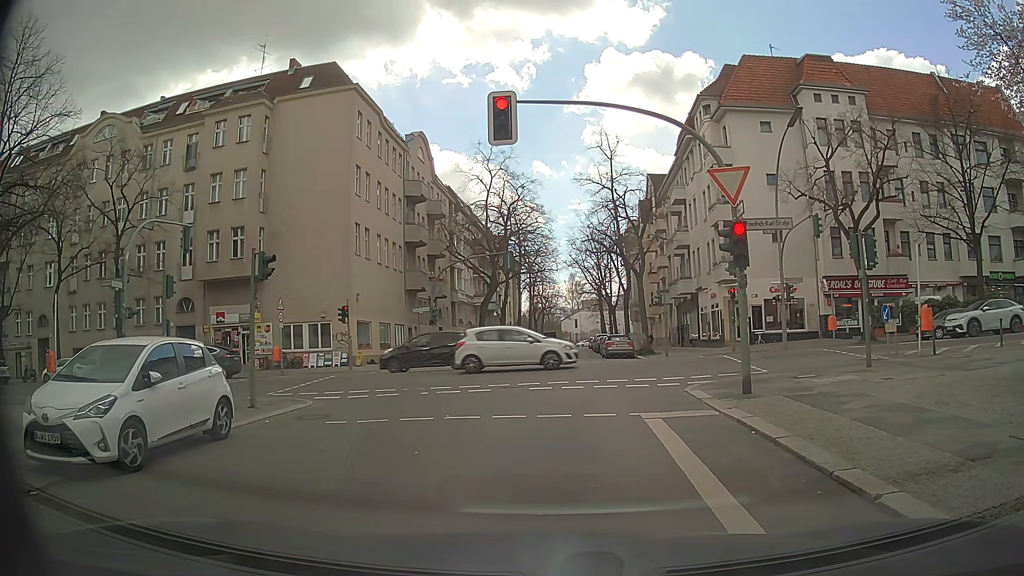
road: residential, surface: sett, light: Day
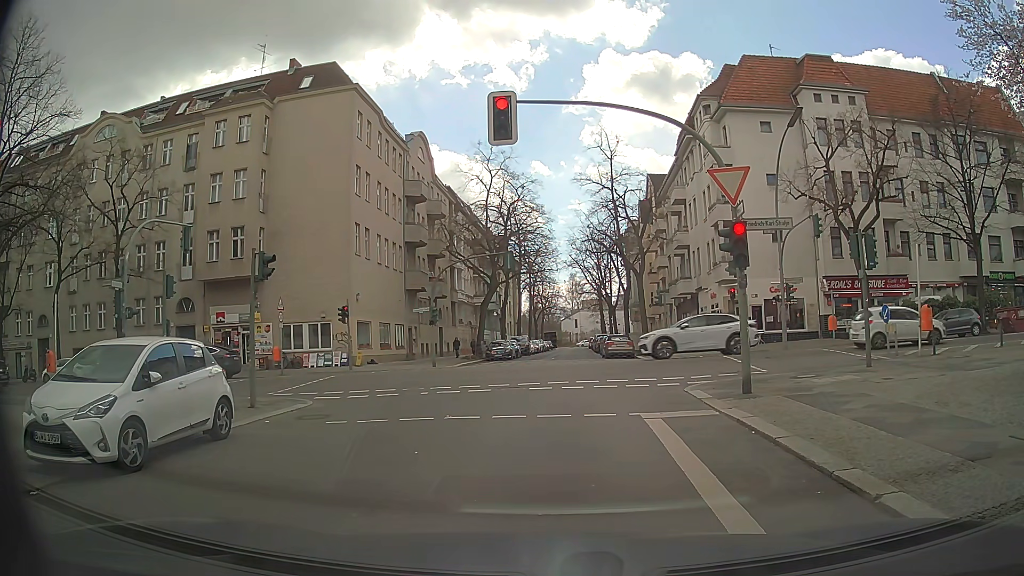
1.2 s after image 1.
(0.0, 0.0) m; 0°
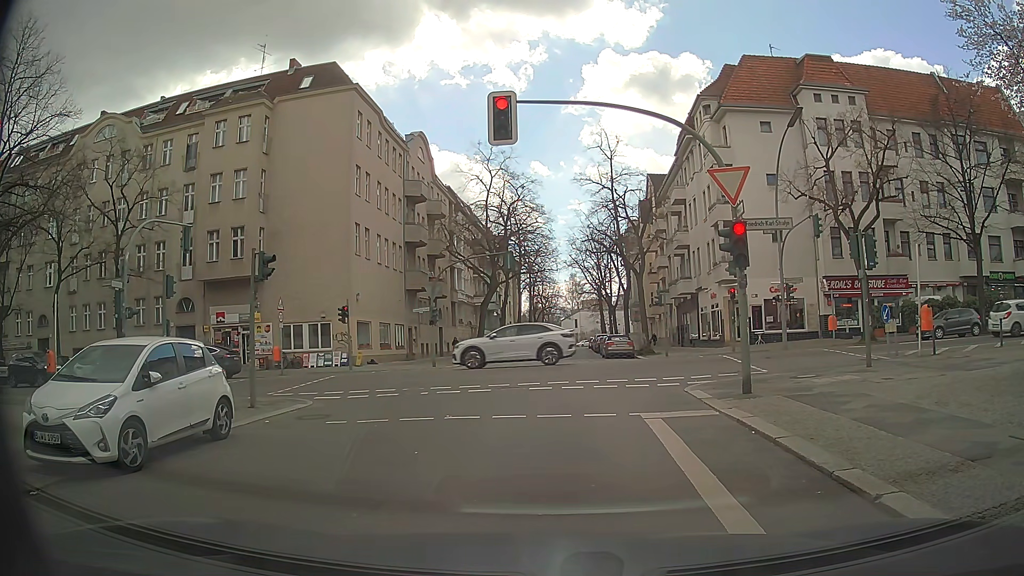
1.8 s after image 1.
(0.0, 0.0) m; 0°
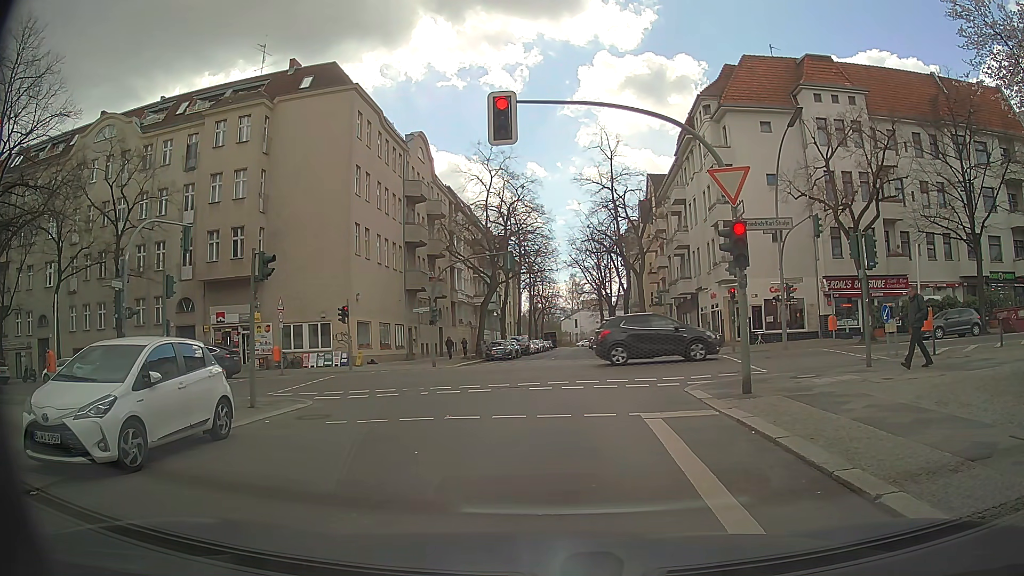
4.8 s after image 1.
(0.0, 0.0) m; 0°
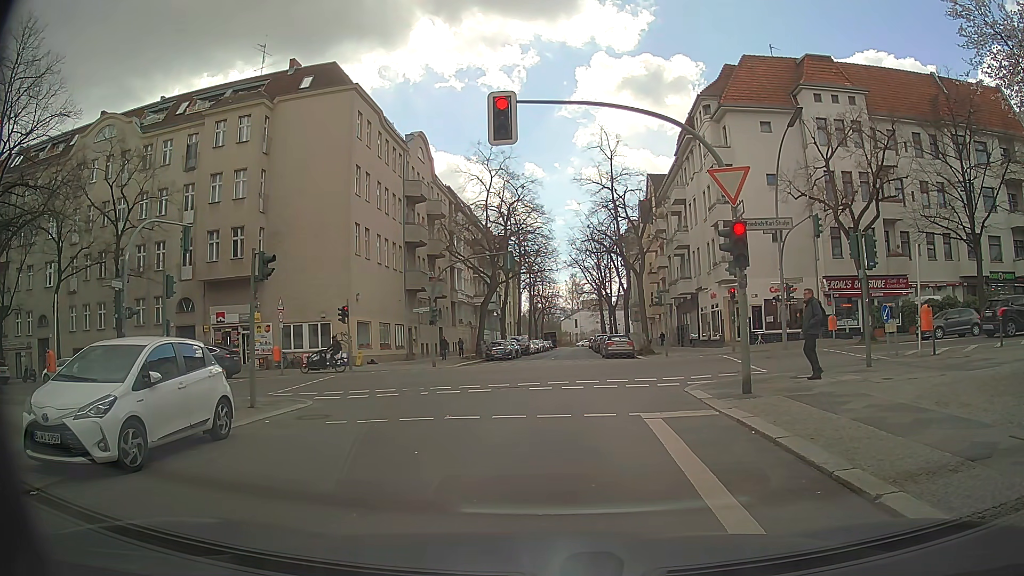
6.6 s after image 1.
(0.0, 0.0) m; 0°
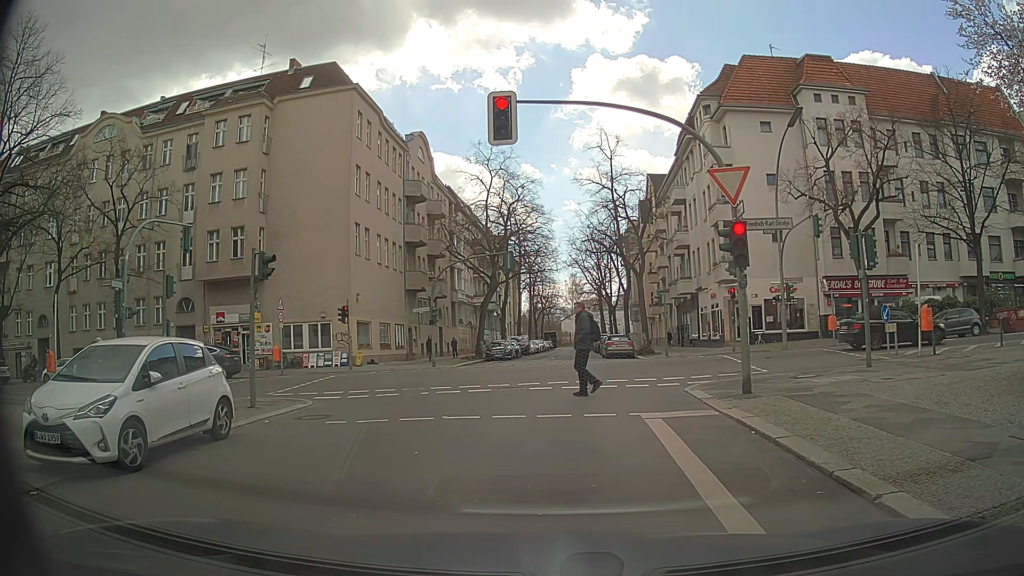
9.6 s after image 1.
(0.0, 0.0) m; 0°
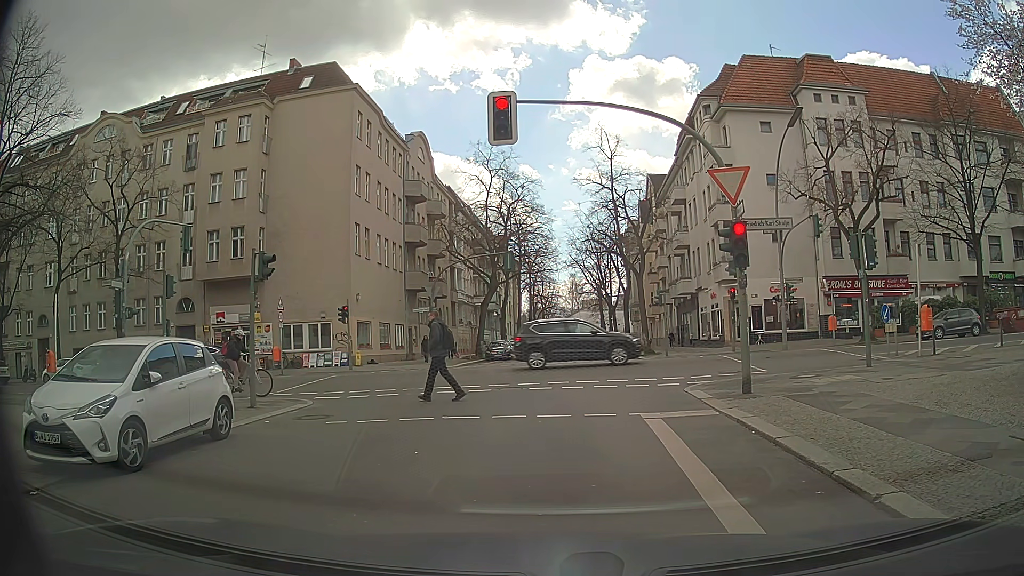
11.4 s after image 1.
(0.0, 0.0) m; 0°
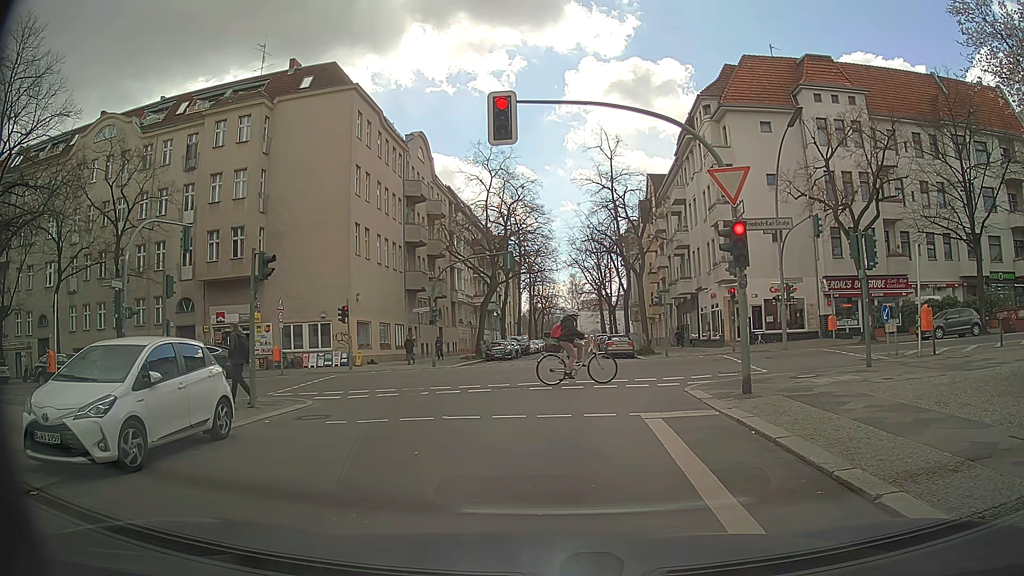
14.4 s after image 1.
(0.0, 0.0) m; 0°
